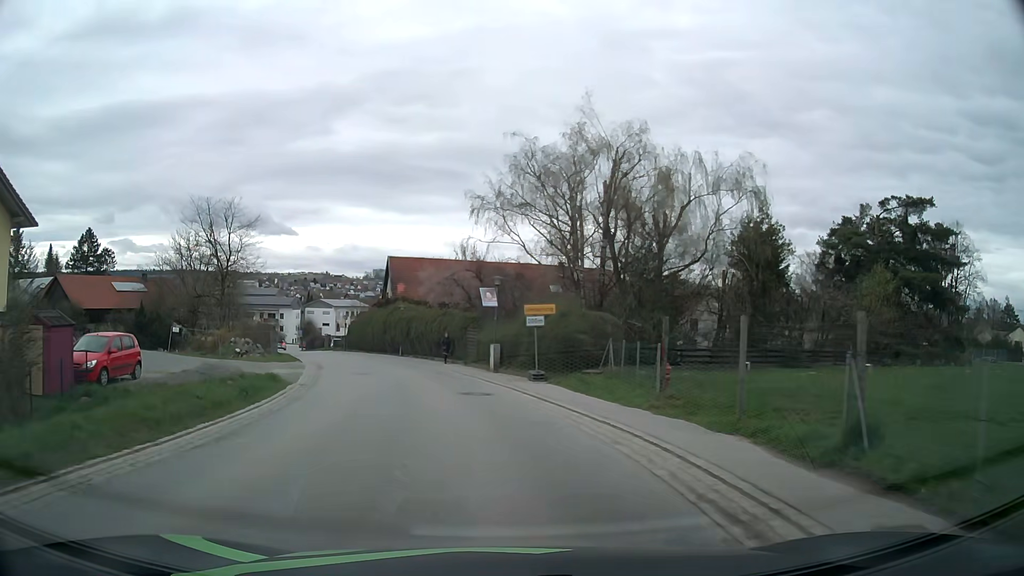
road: secondary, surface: asphalt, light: Day
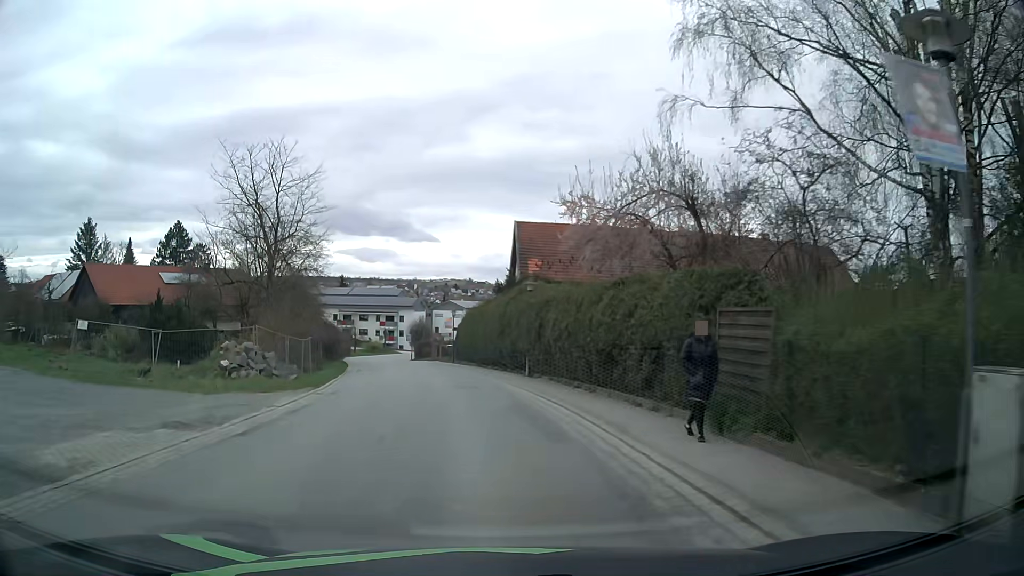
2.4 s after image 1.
(-2.6, +22.9) m; -13°
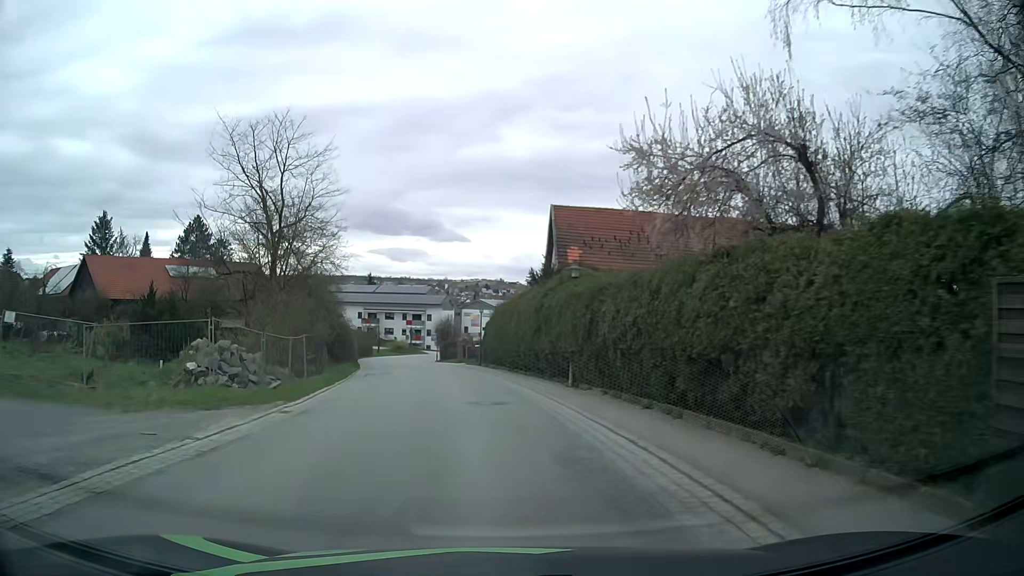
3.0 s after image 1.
(-0.1, +5.7) m; -3°
(0, +10) (-1, +20) (-2, +30) (-4, +40) (-6, +49) (-8, +59) (-10, +69) (-12, +79) (-12, +89) (-12, +99) m
